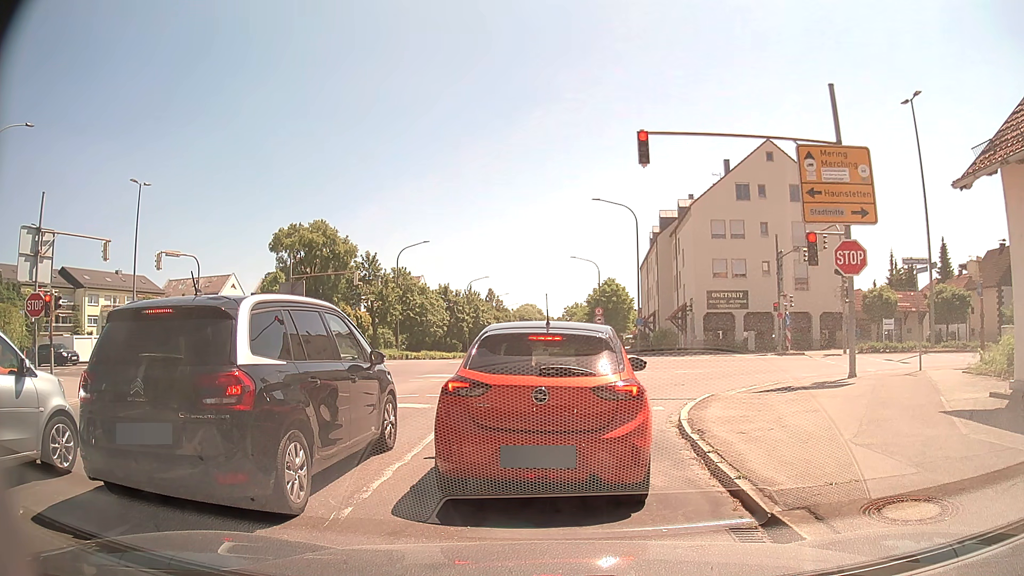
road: tertiary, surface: asphalt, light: Day
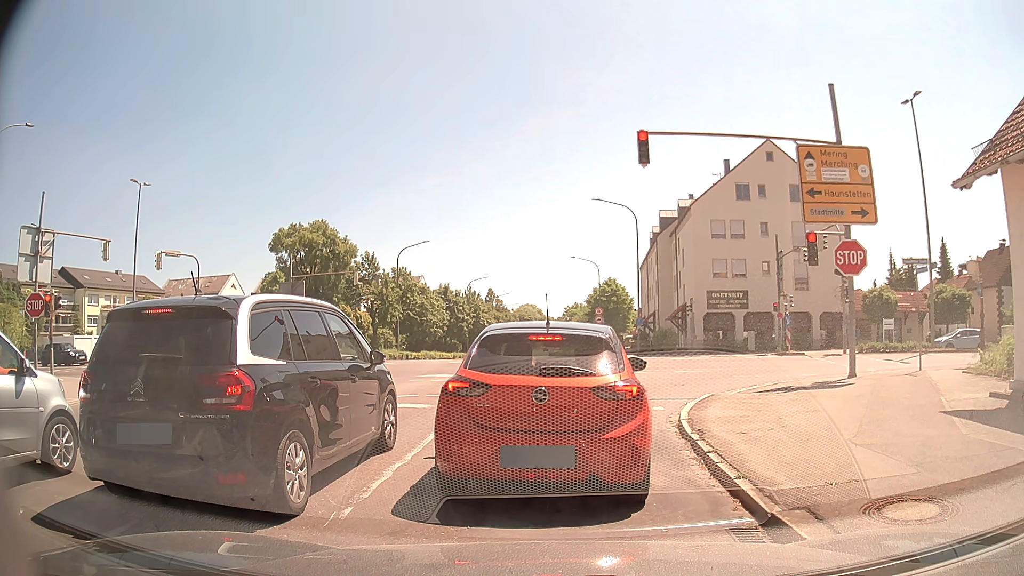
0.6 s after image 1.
(0.0, 0.0) m; 0°
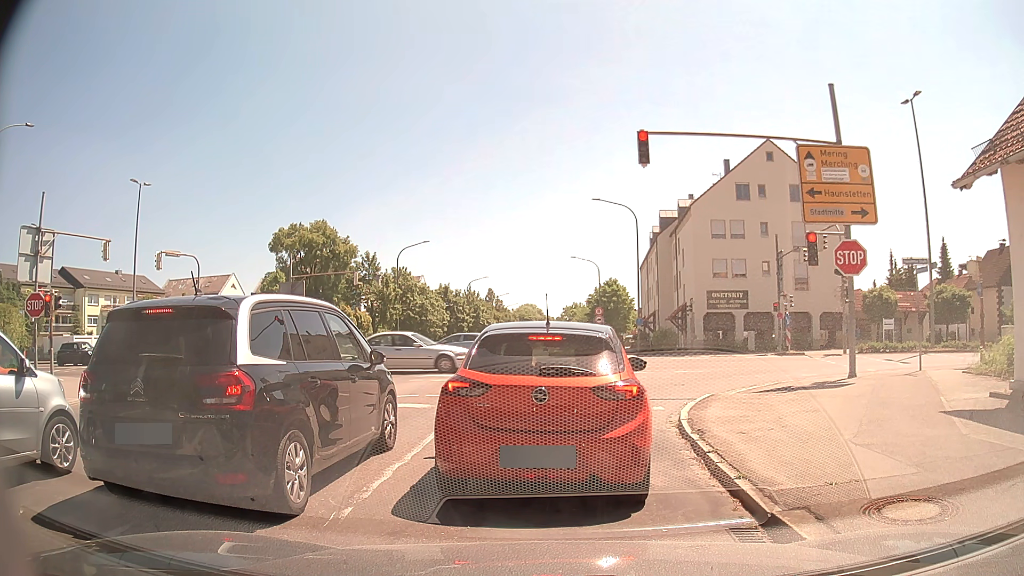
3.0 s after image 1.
(0.0, 0.0) m; 0°
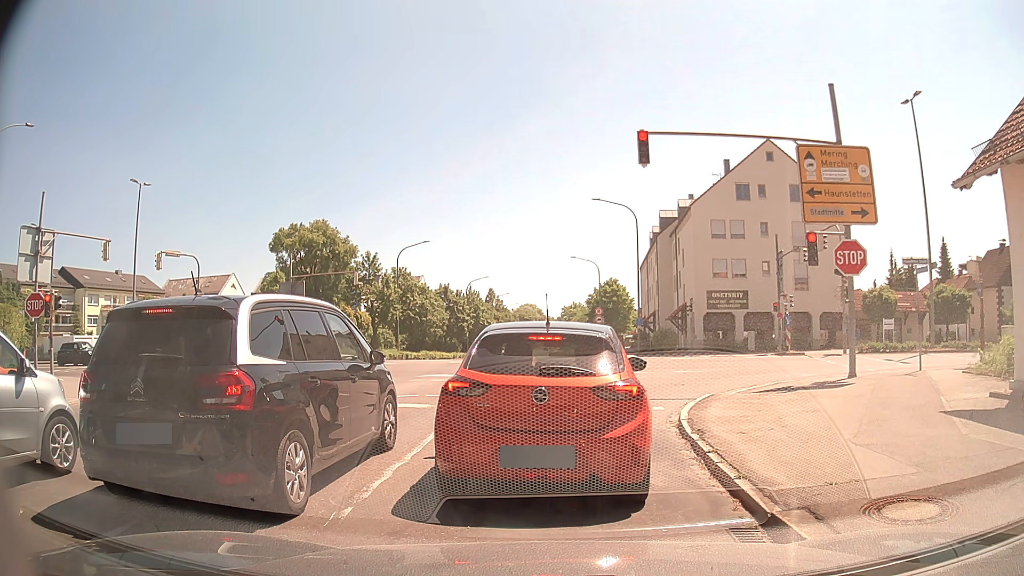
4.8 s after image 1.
(0.0, 0.0) m; 0°
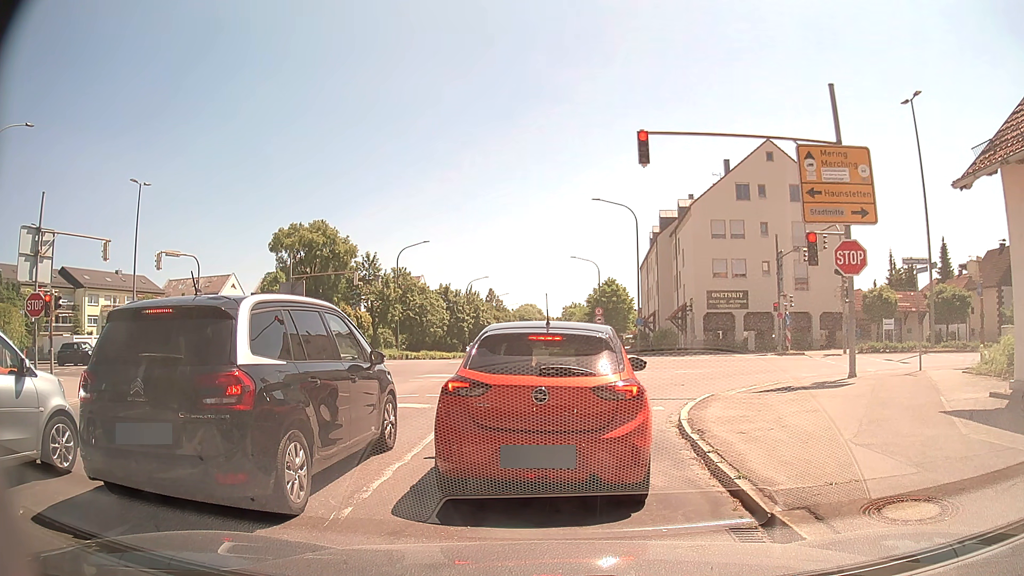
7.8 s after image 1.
(0.0, 0.0) m; 0°
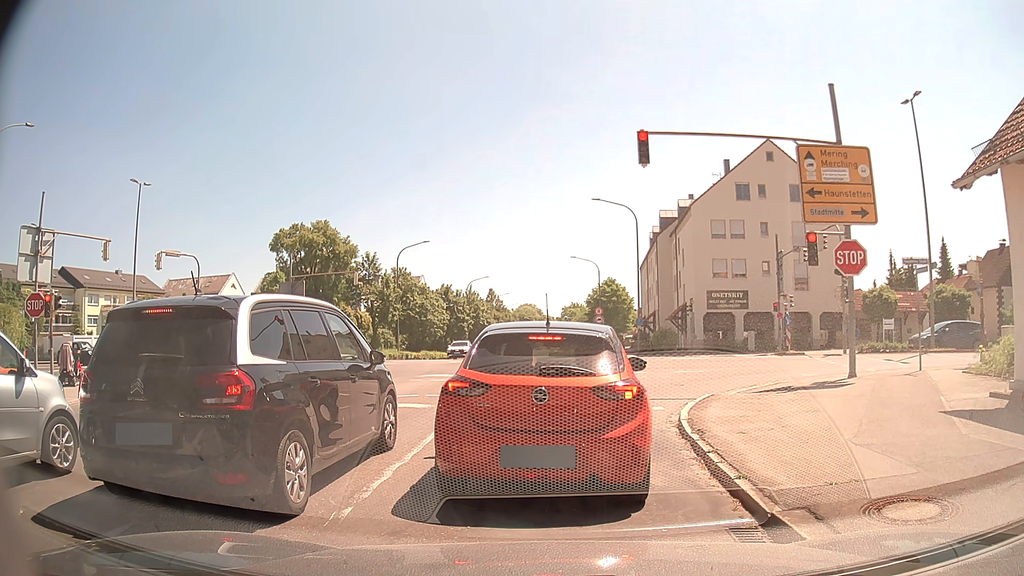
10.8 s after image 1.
(0.0, 0.0) m; 0°
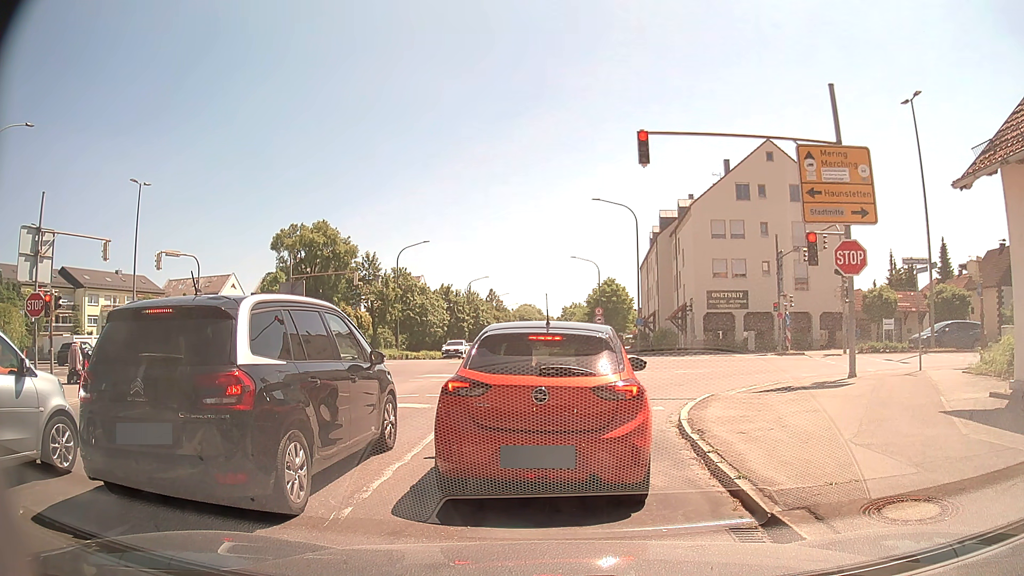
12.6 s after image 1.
(0.0, 0.0) m; 0°
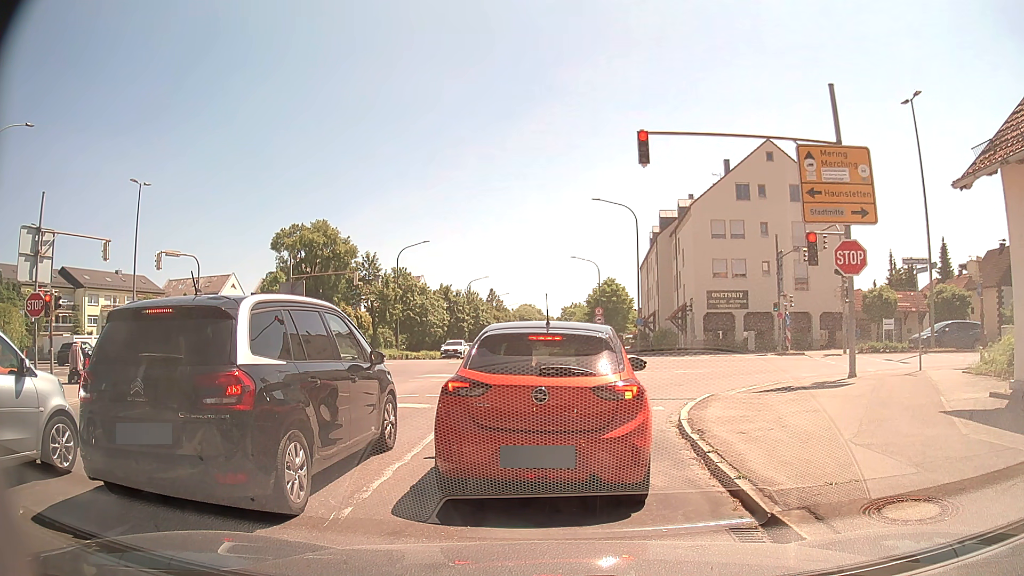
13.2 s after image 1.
(0.0, 0.0) m; 0°
(0, +10) (+3, +19) (+11, +24) (+21, +24) (+31, +23) (+41, +23) (+51, +22) (+61, +22) (+71, +21) (+81, +21) m
